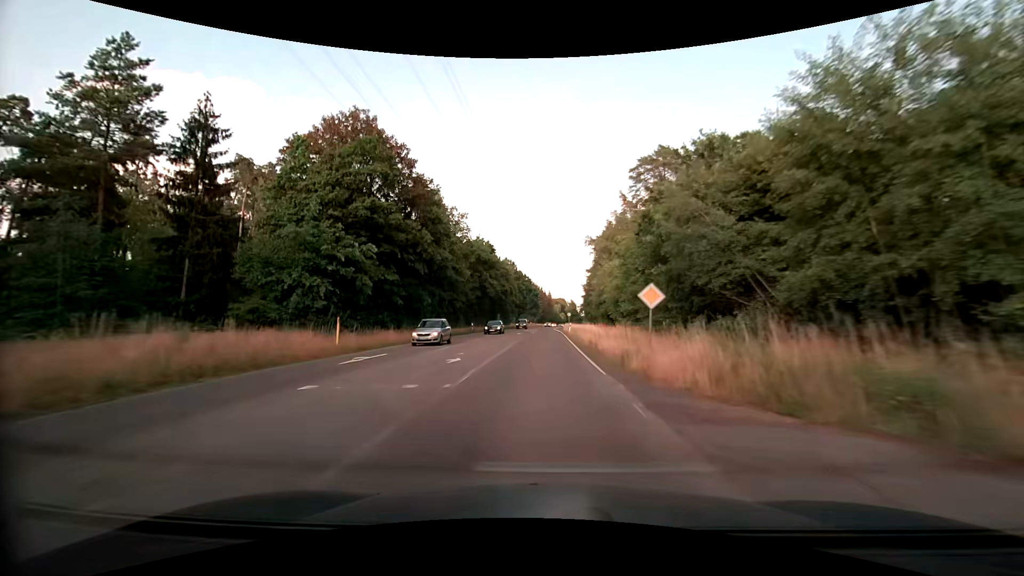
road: secondary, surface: asphalt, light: Day
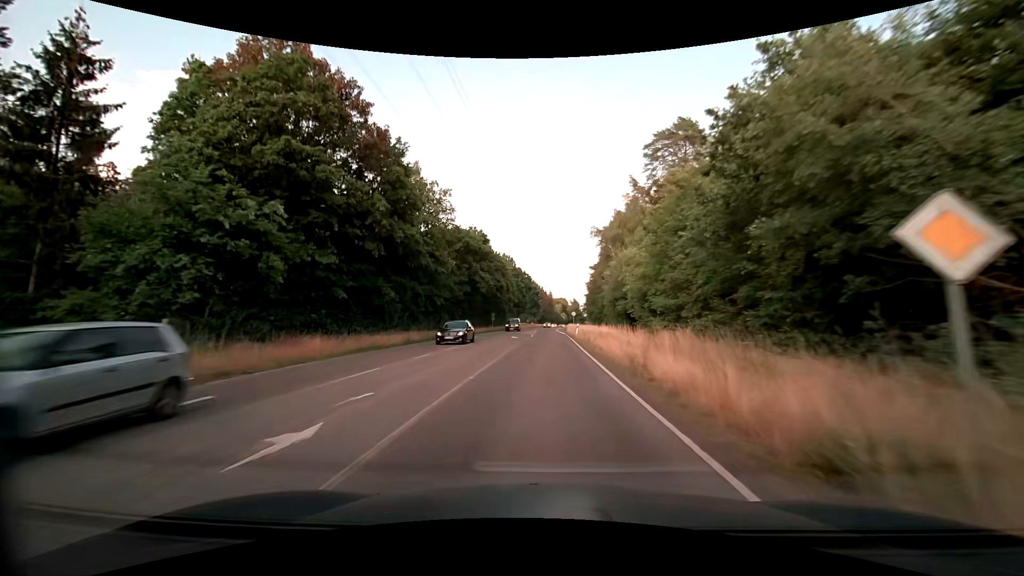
(-0.1, +11.2) m; 0°
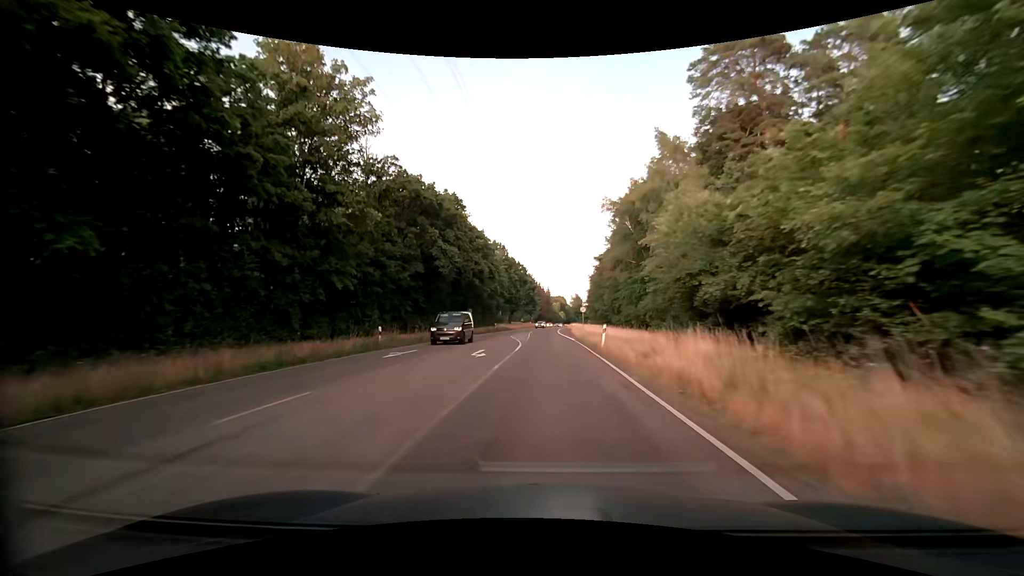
(0.0, +22.4) m; 0°
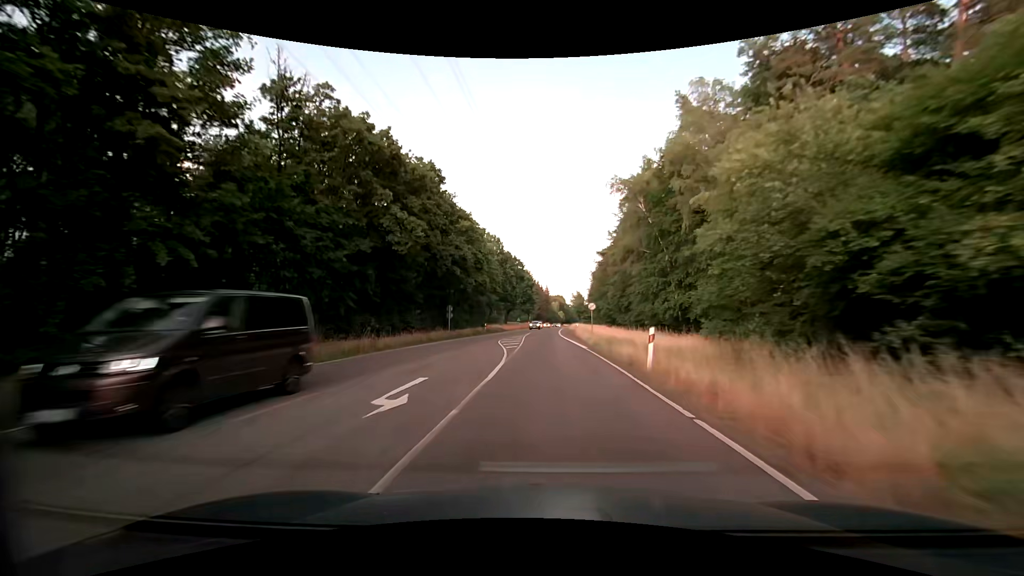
(0.0, +11.4) m; 0°
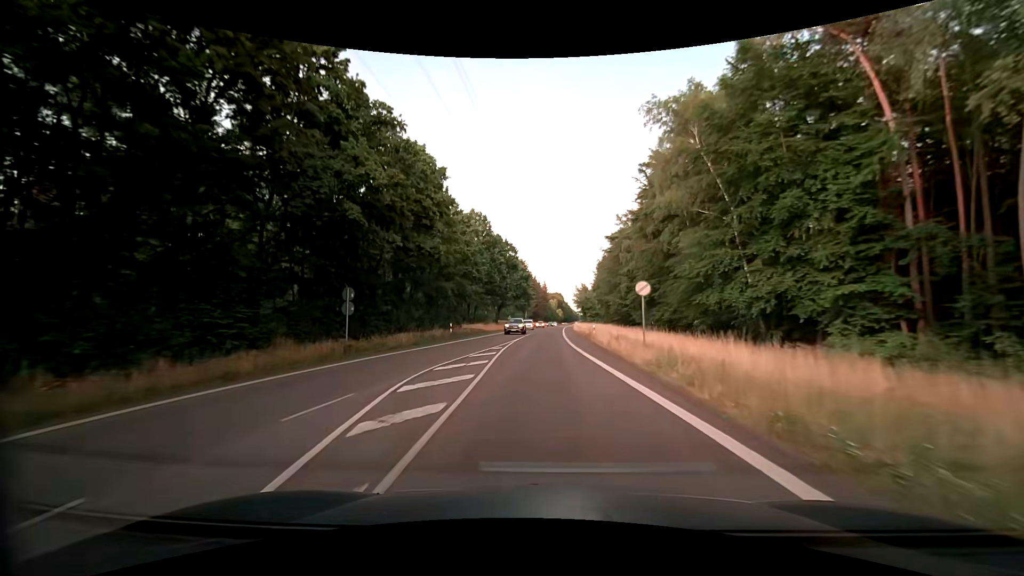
(+0.1, +23.0) m; 0°
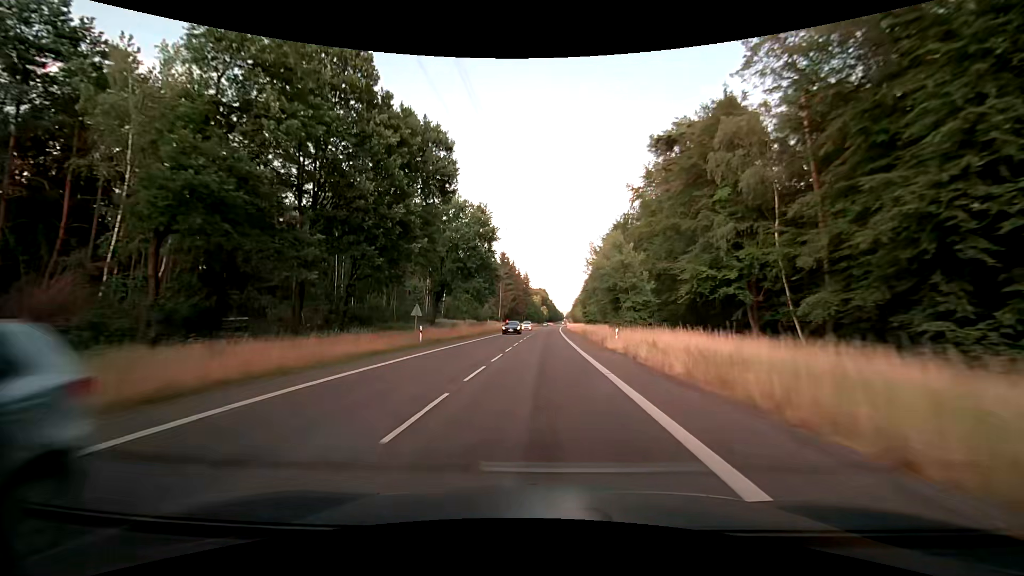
(+0.8, +60.0) m; +2°
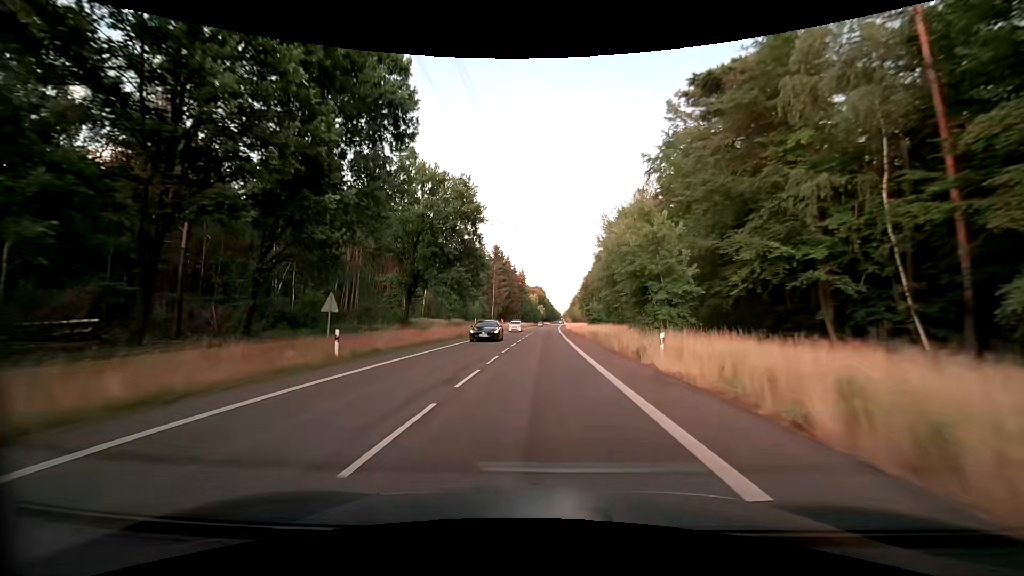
(0.0, +12.5) m; 0°
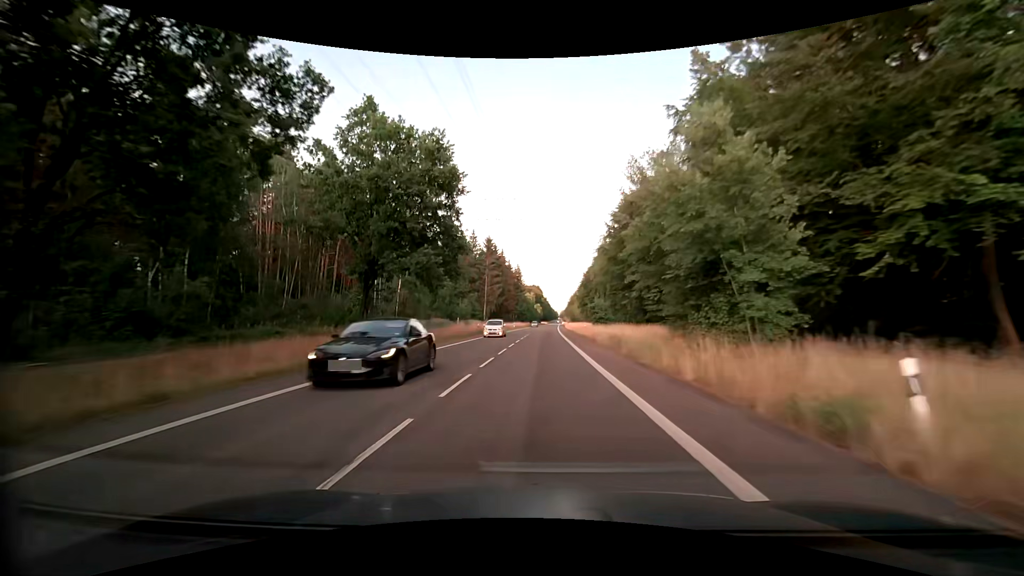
(0.0, +12.7) m; 0°
(0, +10) (0, +20) (0, +30) (0, +40) (0, +50) (+1, +60) (+1, +70) (+1, +80) (+1, +90) (+2, +100) m
